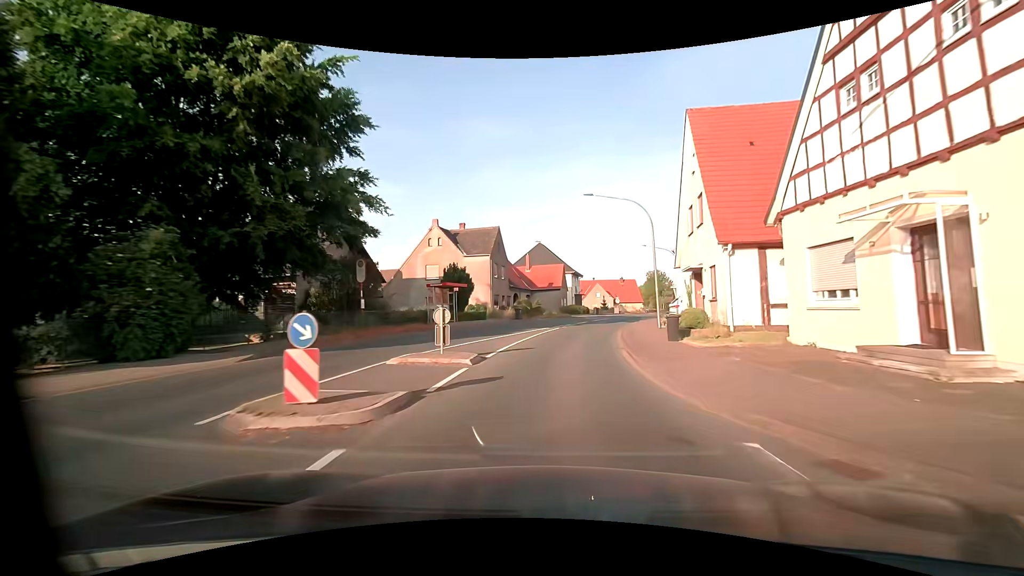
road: primary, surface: asphalt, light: Day
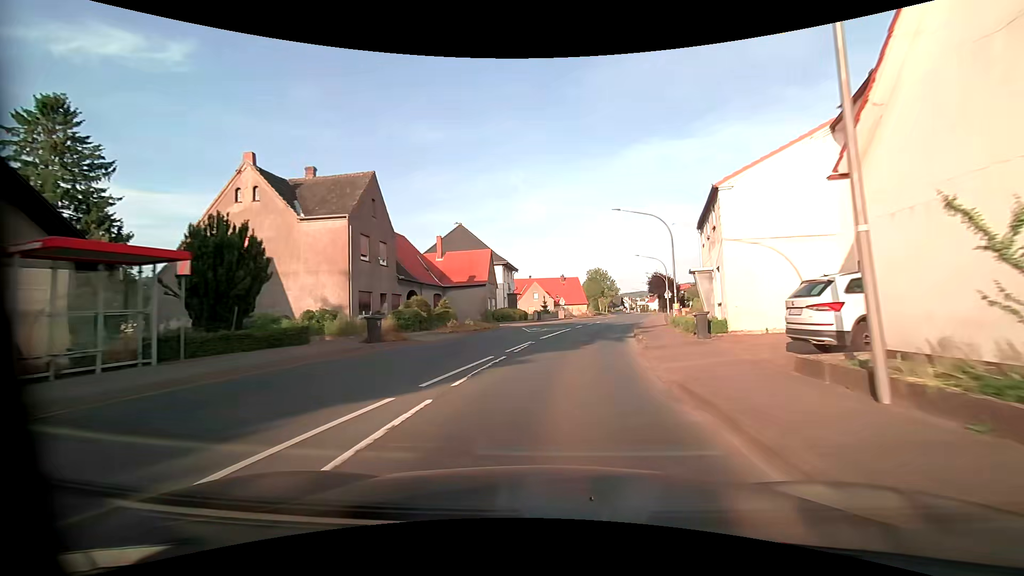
(+1.3, +22.3) m; +8°
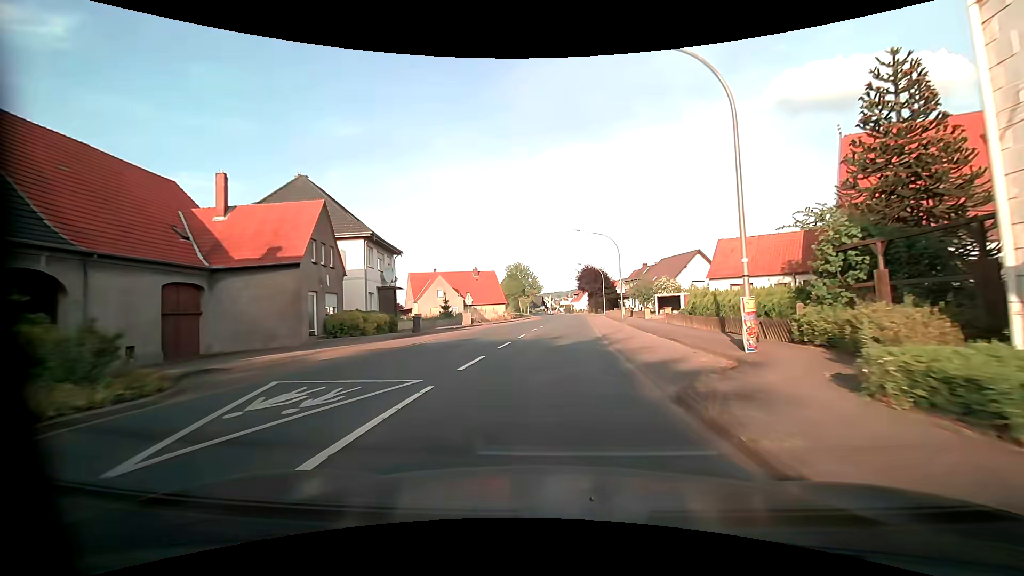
(+1.8, +22.4) m; +9°
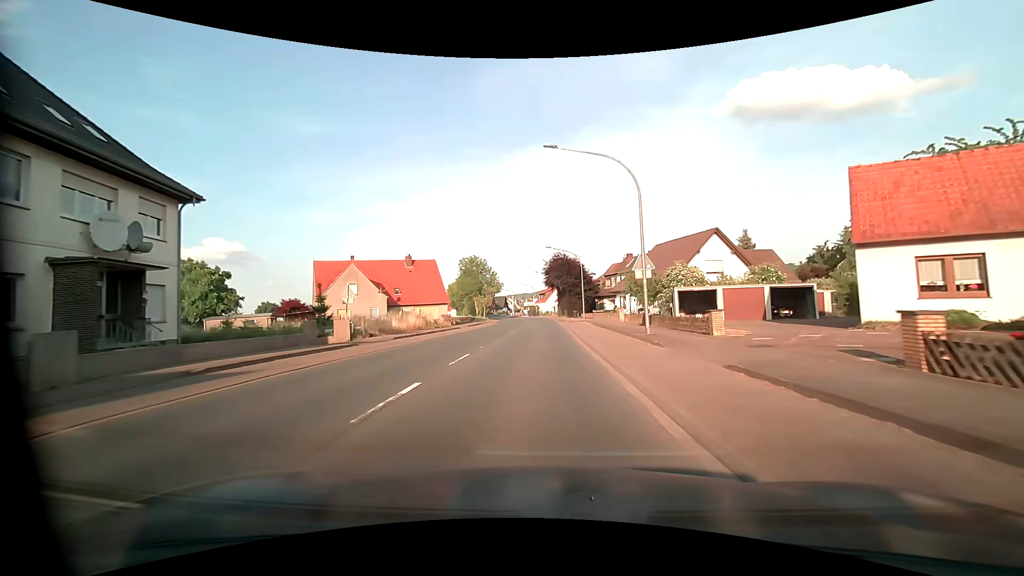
(+1.2, +22.9) m; +4°
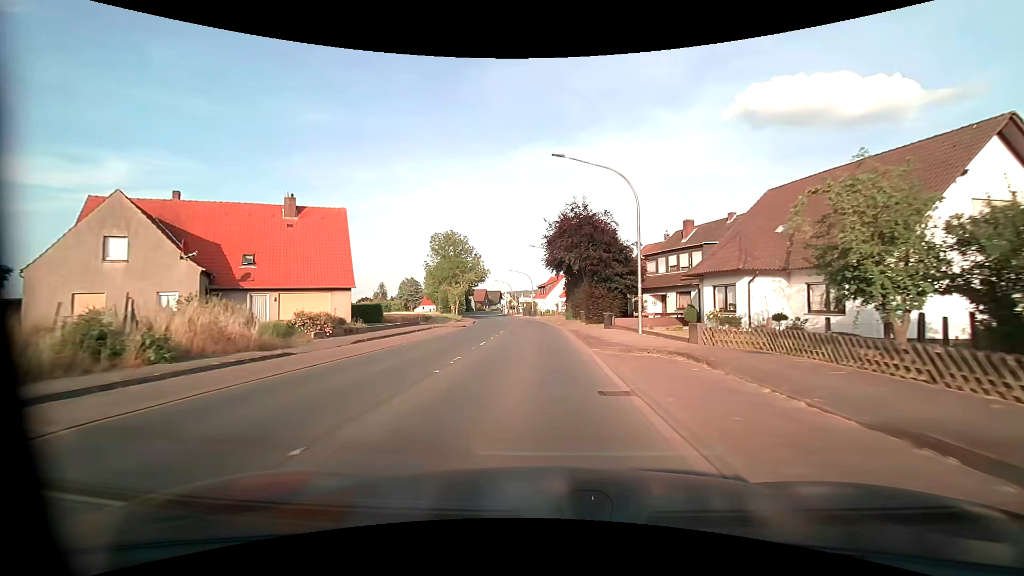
(+0.3, +31.9) m; 0°
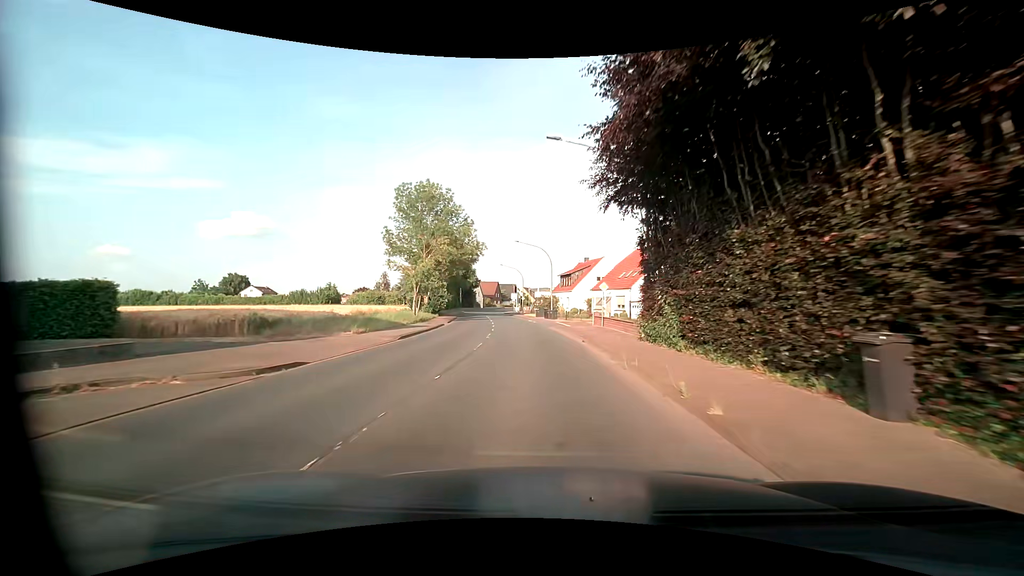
(-0.7, +32.1) m; -2°
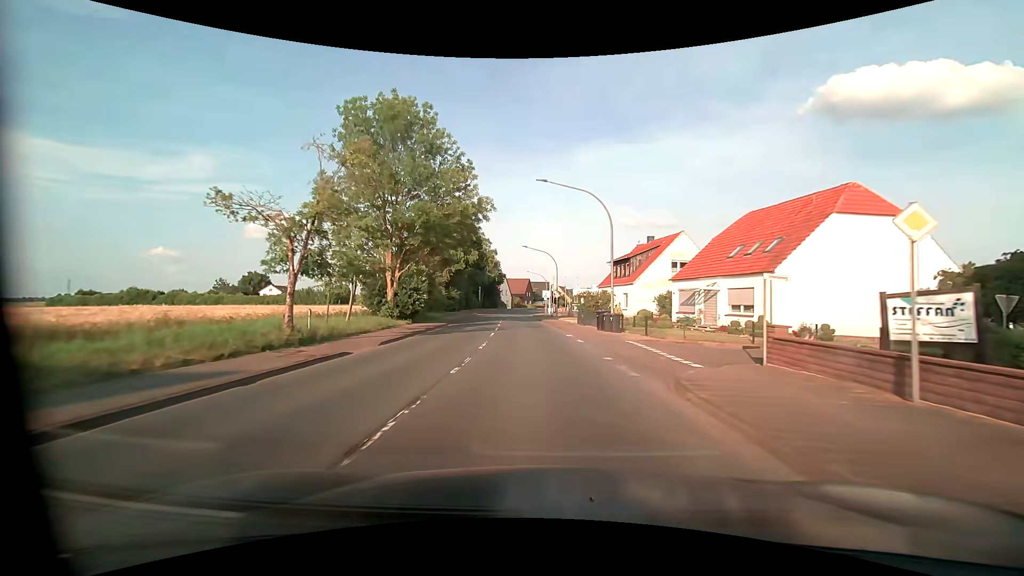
(-0.8, +23.8) m; -4°
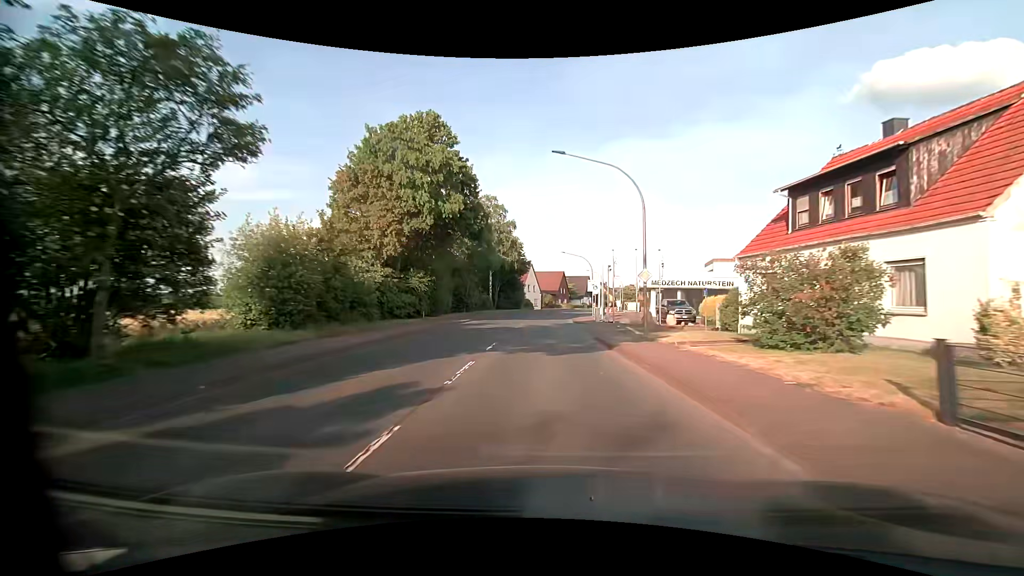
(-1.3, +32.4) m; -4°
(0, +10) (0, +20) (0, +30) (0, +40) (+1, +50) (+2, +60) (+3, +70) (+4, +80) (+6, +90) (+8, +99) m
